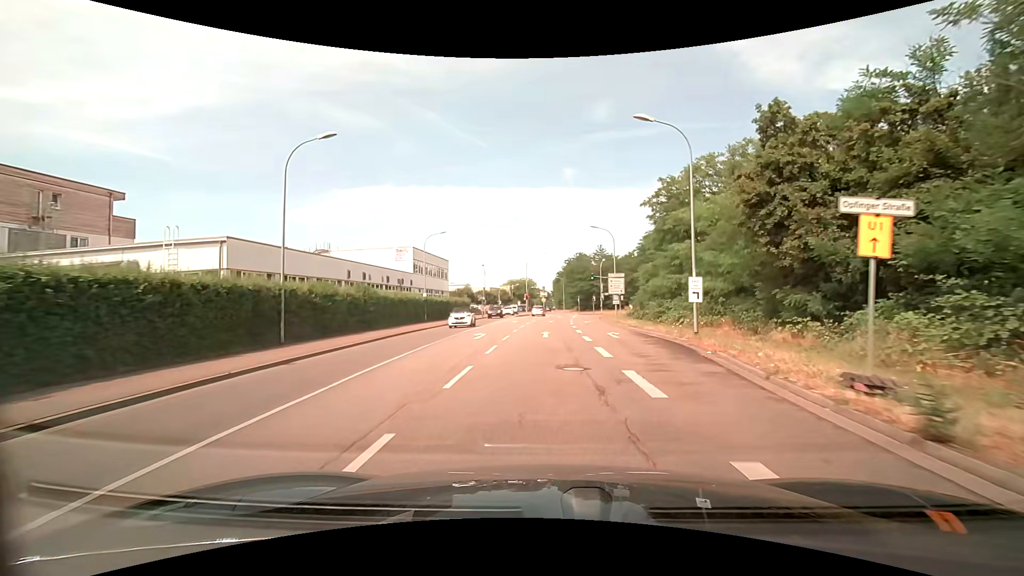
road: secondary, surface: asphalt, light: Day
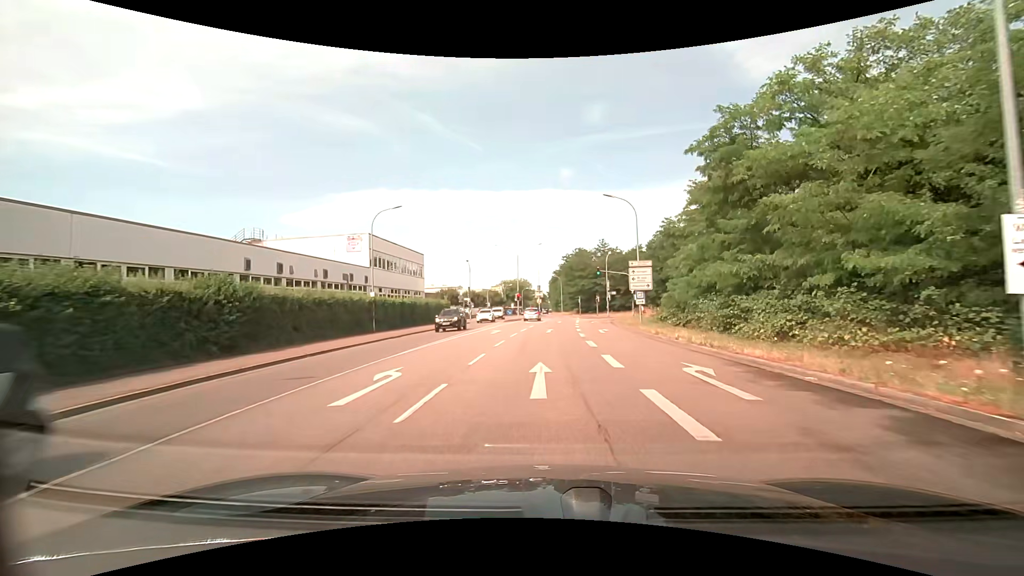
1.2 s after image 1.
(+0.1, +14.2) m; +1°
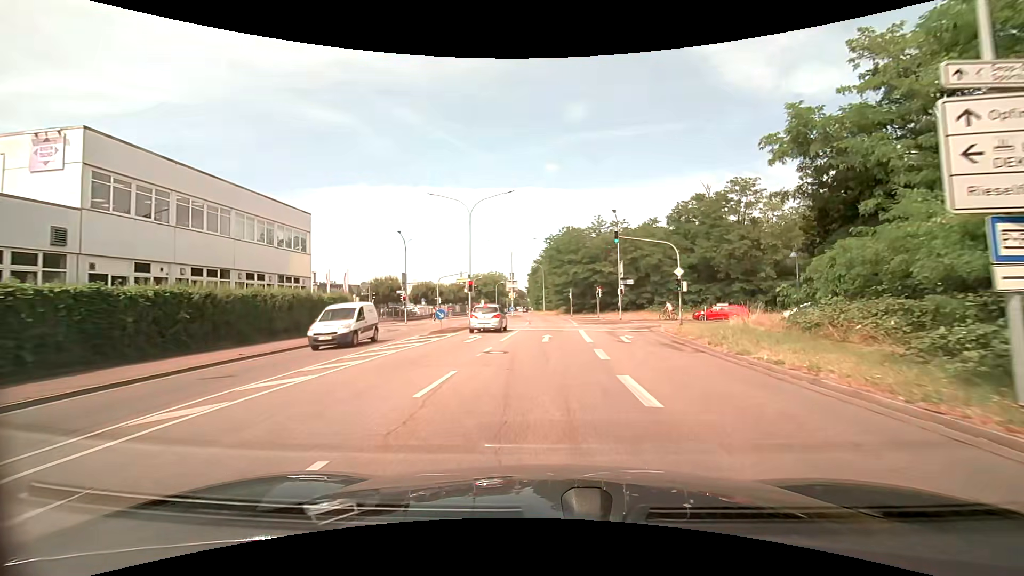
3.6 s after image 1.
(+0.3, +28.6) m; +2°
(0, +10) (0, +20) (+1, +30) (+1, +40) (0, +50) (0, +60) (-1, +70) (-2, +80) (-3, +90) (-4, +100) m
